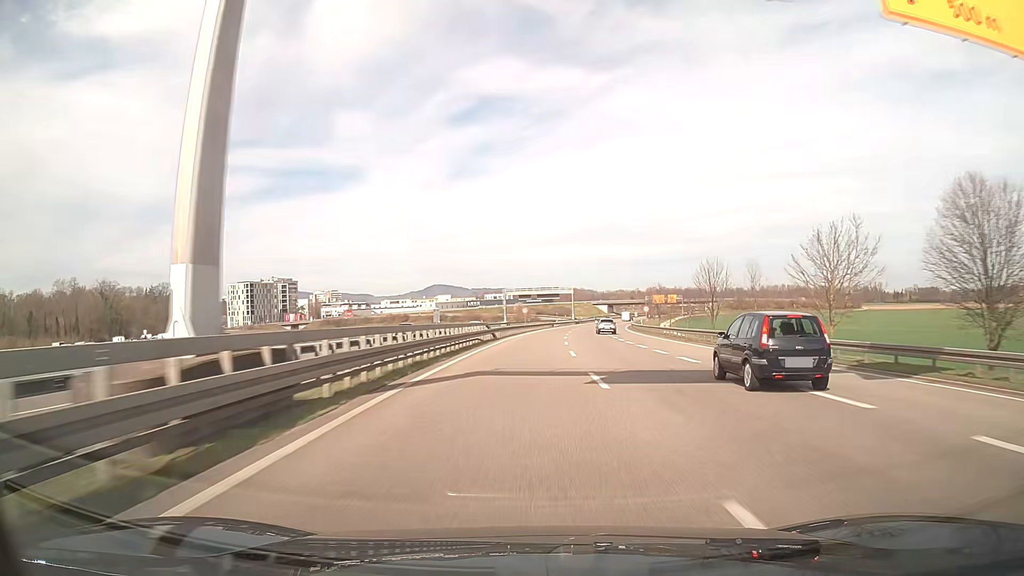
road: trunk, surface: asphalt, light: Day
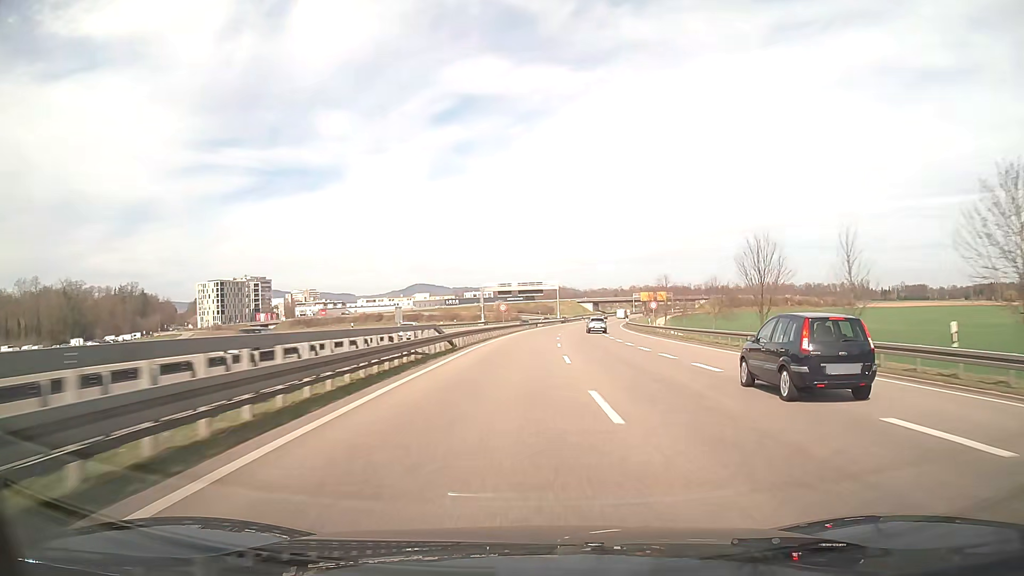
(+0.2, +16.1) m; +1°
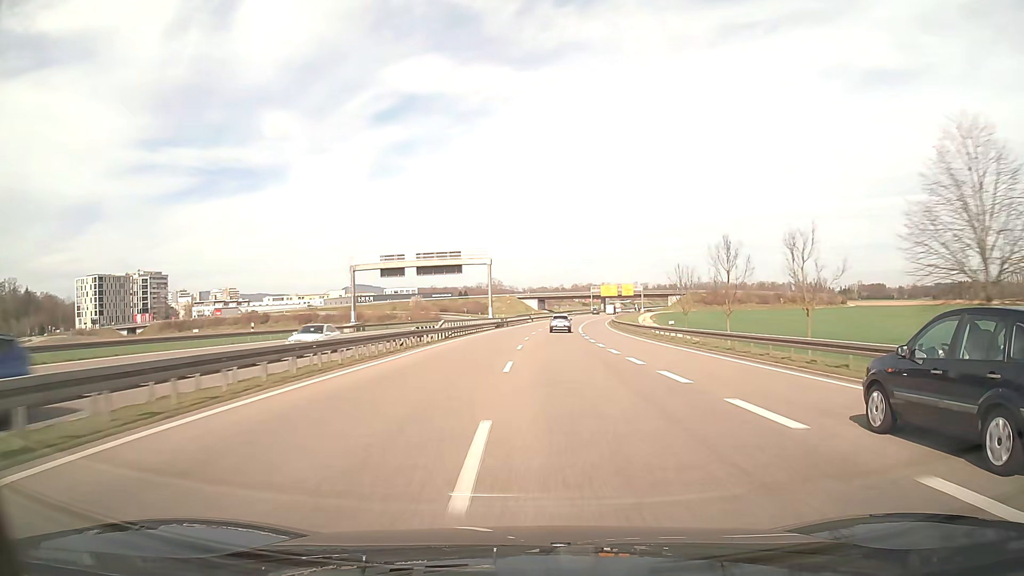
(+3.4, +64.1) m; +5°
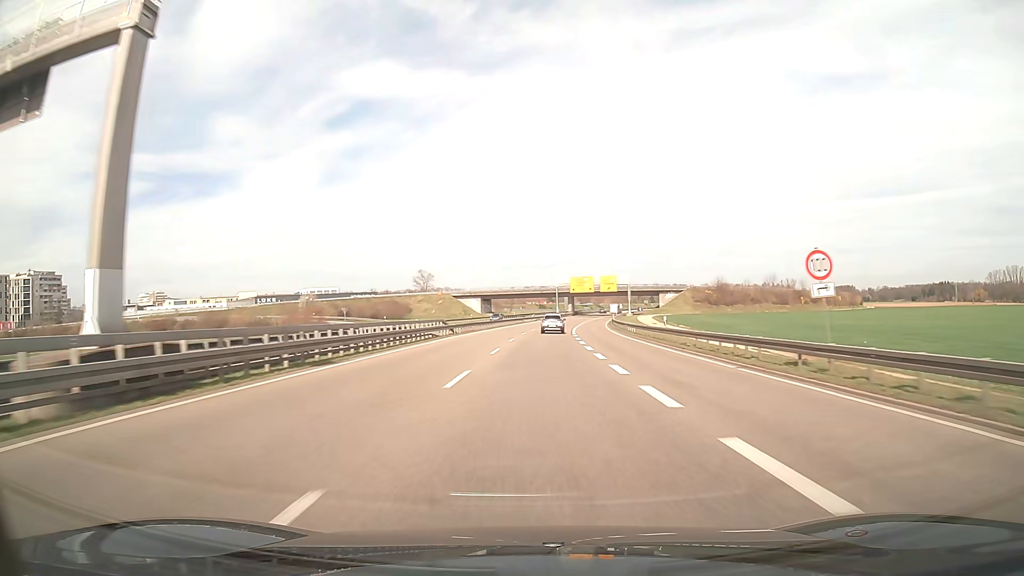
(+2.4, +63.7) m; +4°
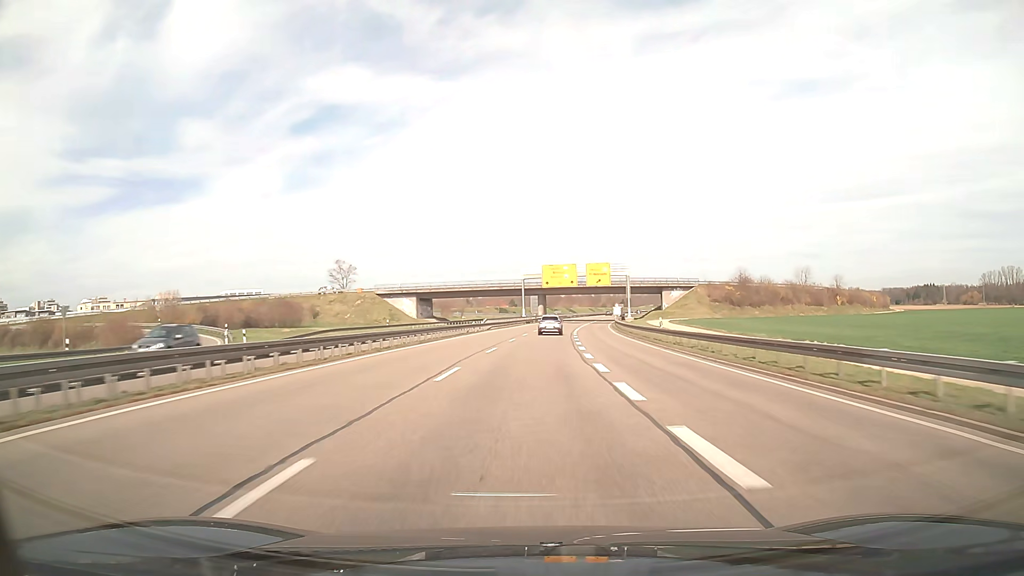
(+1.3, +47.5) m; +3°
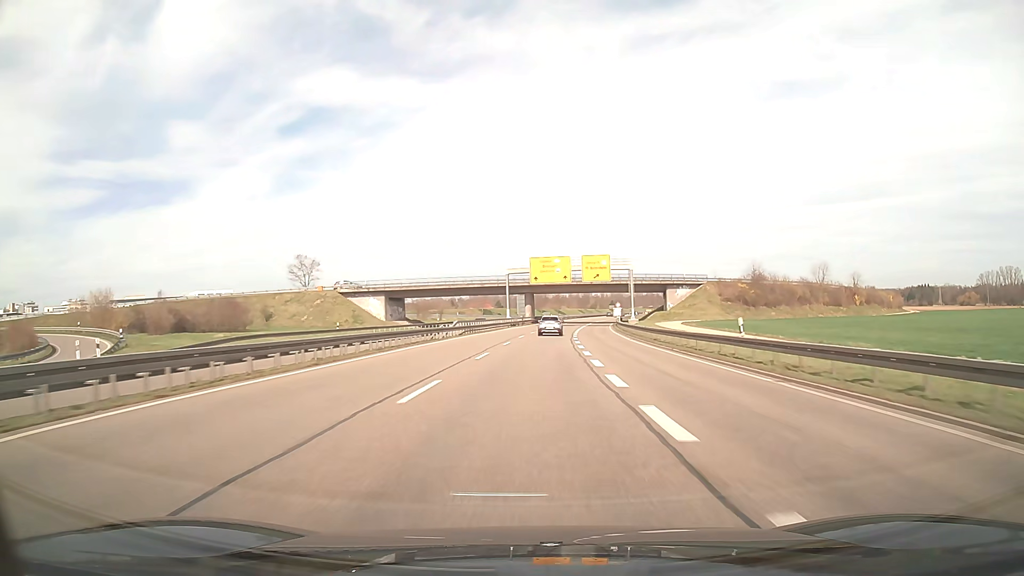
(+0.1, +15.9) m; +1°
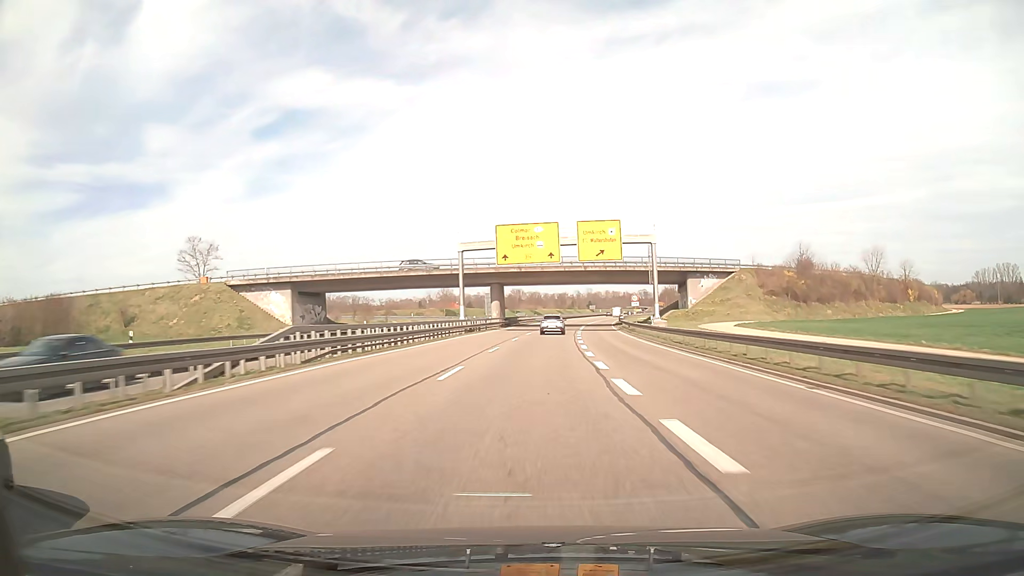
(+0.6, +31.7) m; +2°
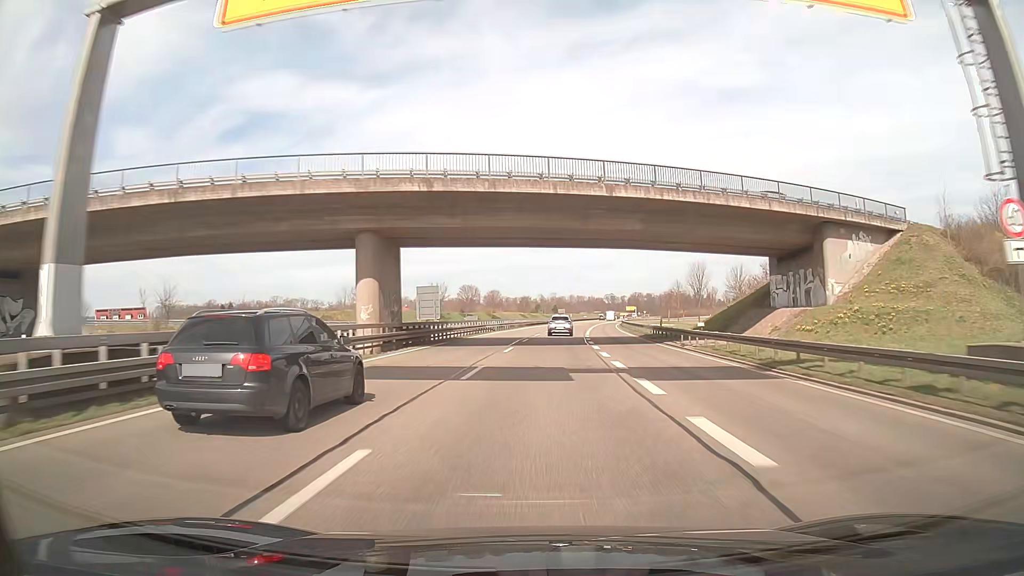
(+1.2, +47.8) m; +3°
(0, +10) (0, +20) (+1, +30) (+1, +40) (+2, +50) (+3, +60) (+3, +70) (+4, +80) (+6, +90) (+7, +100) m
